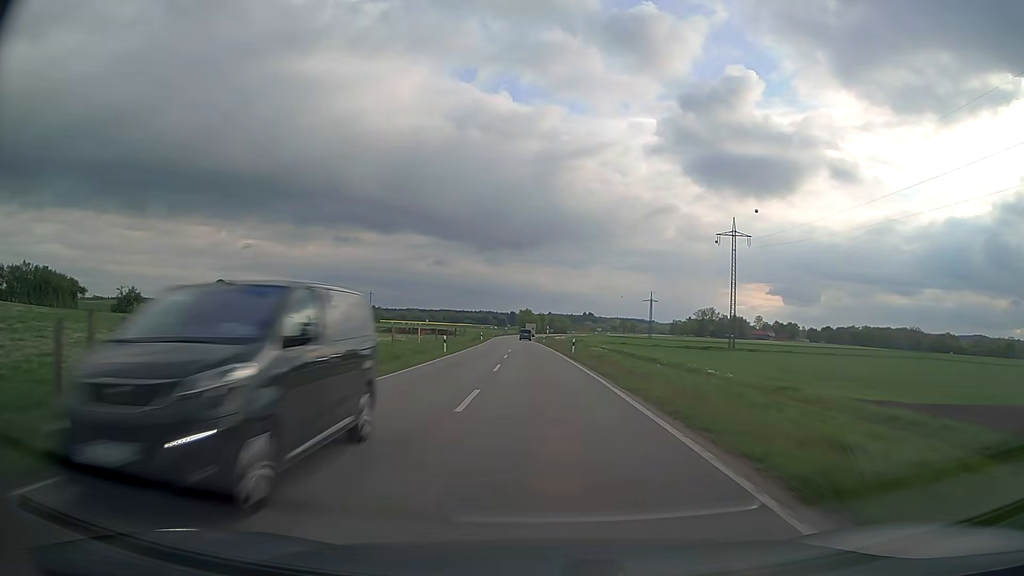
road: secondary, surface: asphalt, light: Day
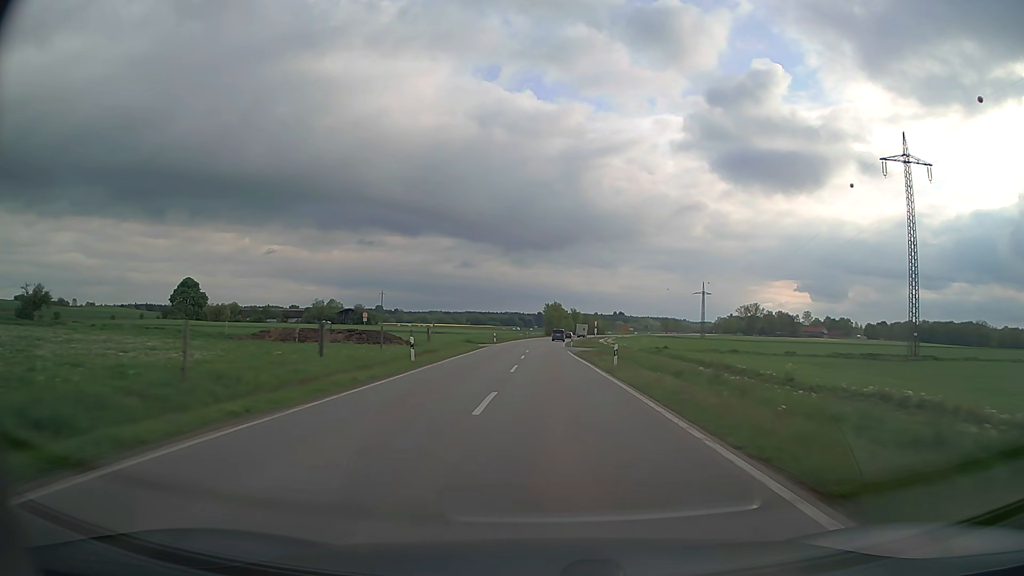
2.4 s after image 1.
(-1.7, +59.4) m; -3°
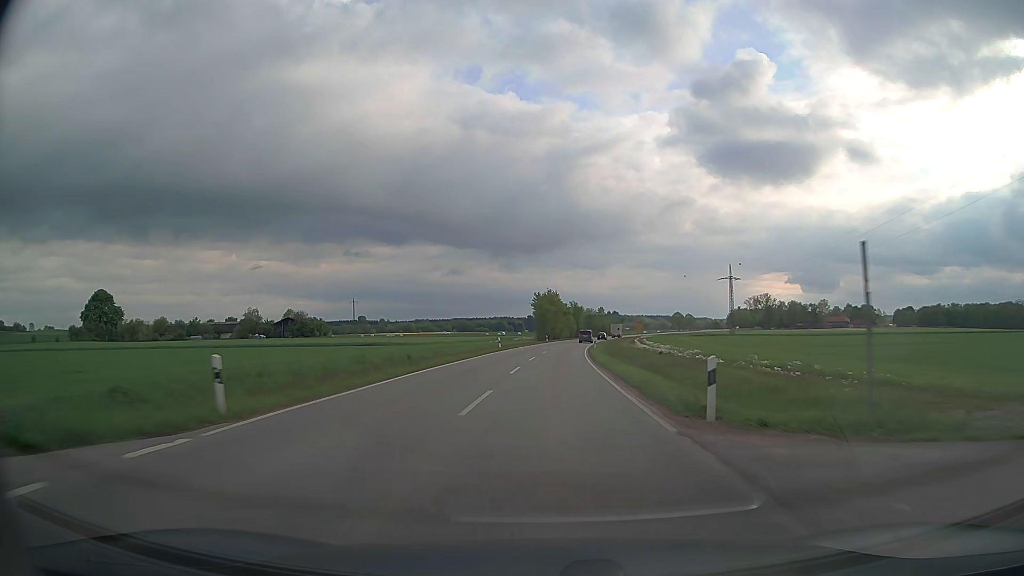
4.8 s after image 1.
(+0.2, +59.2) m; +1°
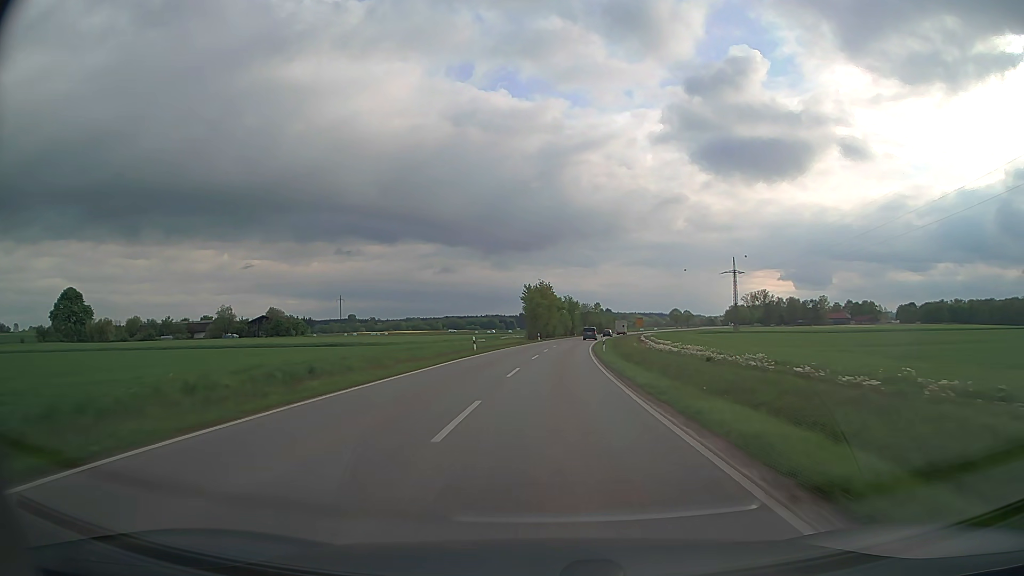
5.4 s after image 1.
(+0.1, +14.8) m; +1°
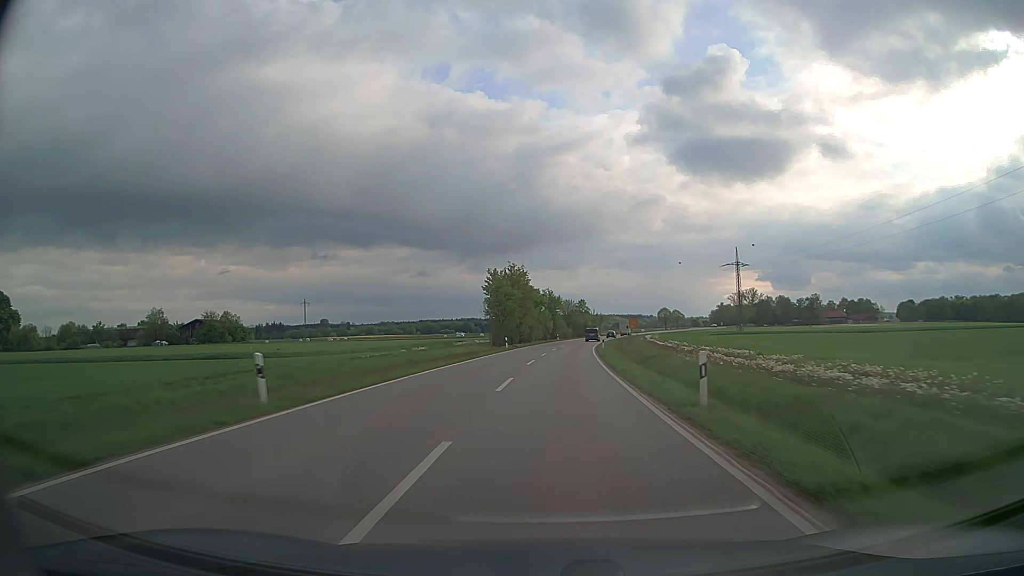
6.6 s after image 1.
(+0.5, +29.6) m; +2°
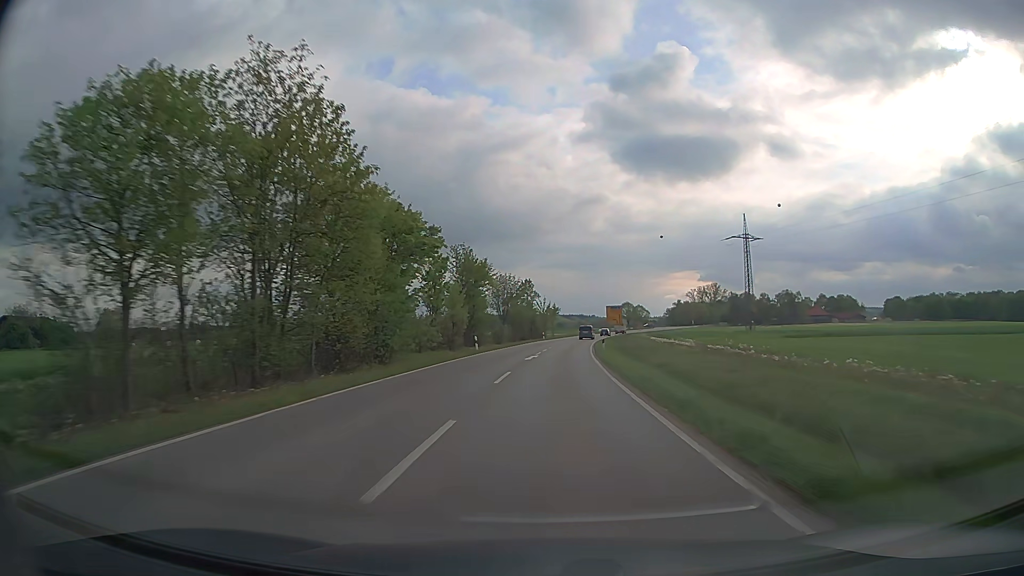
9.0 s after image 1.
(+2.4, +58.9) m; +5°
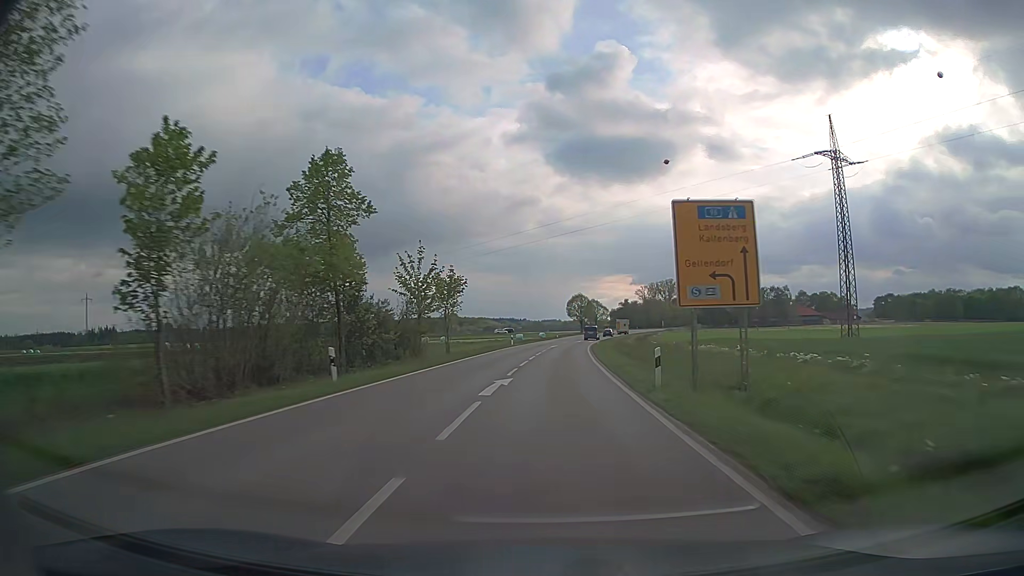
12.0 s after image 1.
(+3.4, +71.2) m; +6°
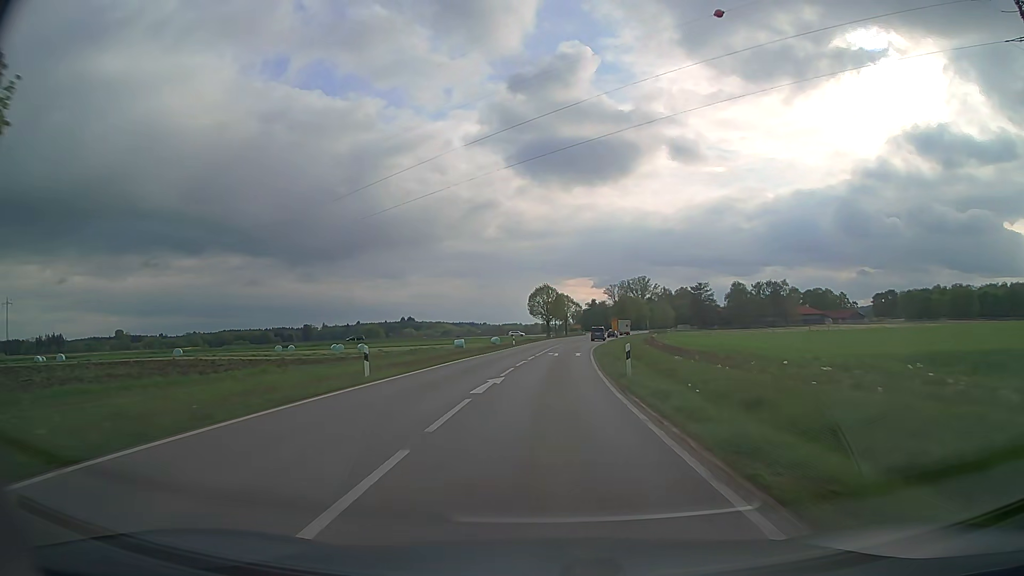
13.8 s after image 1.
(+1.3, +41.7) m; +3°
(0, +10) (0, +20) (+1, +30) (+1, +40) (+2, +50) (+3, +60) (+4, +70) (+5, +80) (+6, +90) (+8, +100) m
